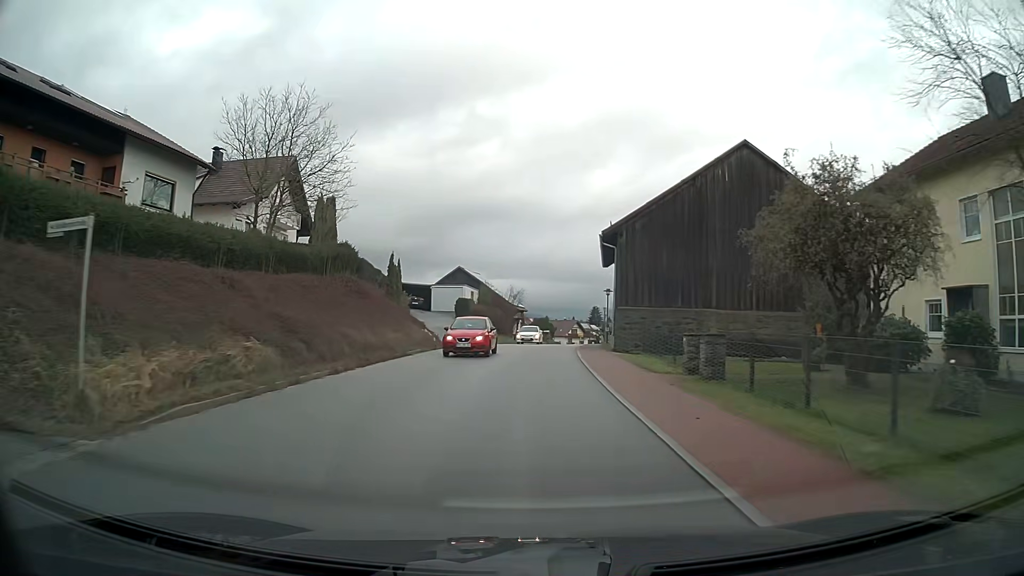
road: tertiary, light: Day
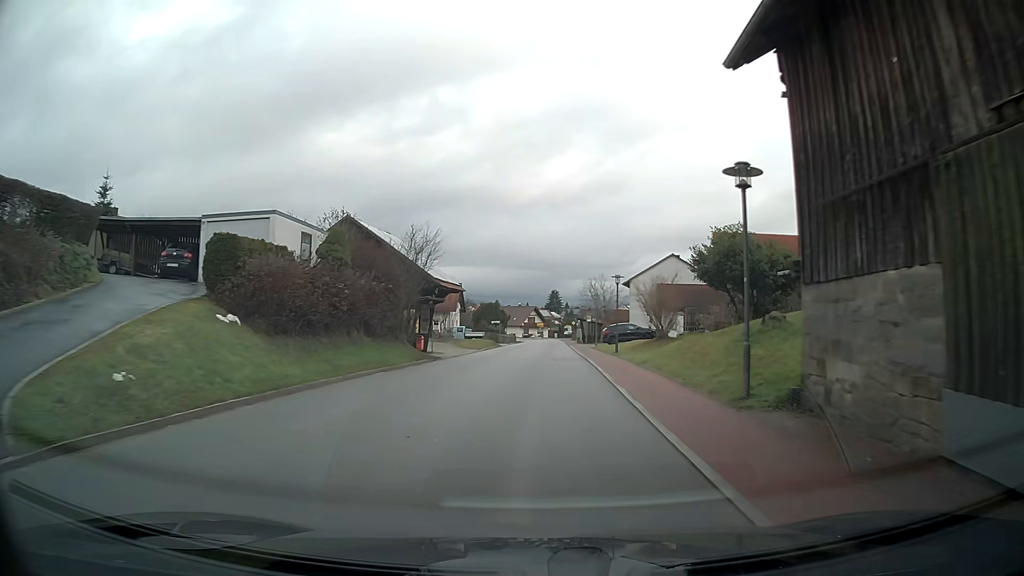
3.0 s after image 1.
(+1.2, +37.0) m; +4°
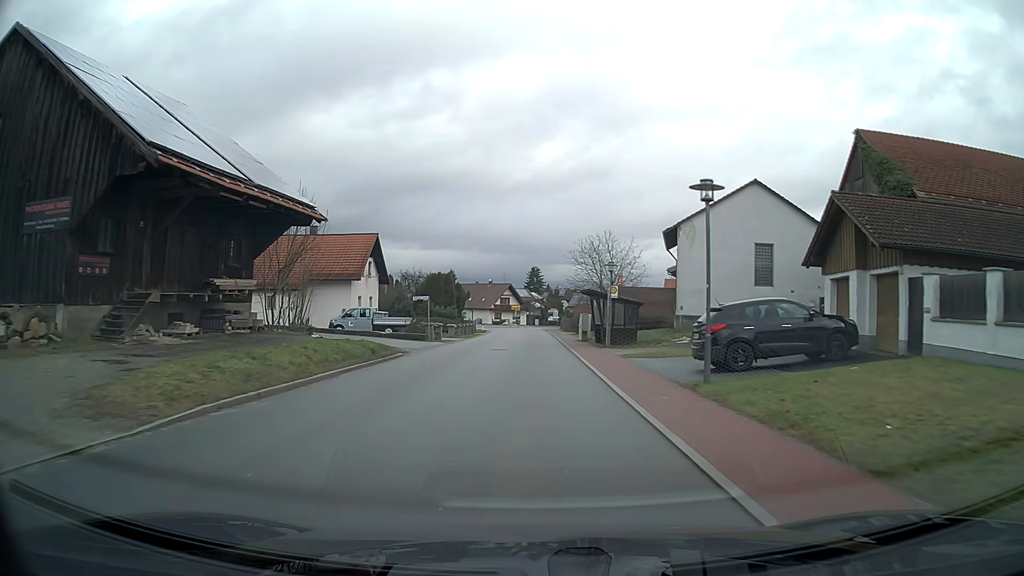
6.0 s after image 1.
(+0.9, +37.2) m; +2°
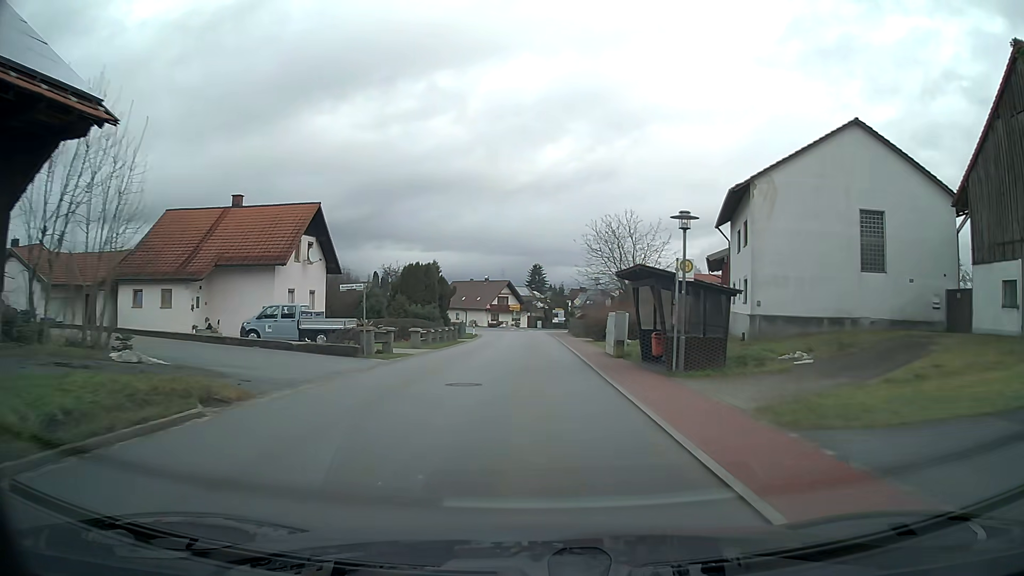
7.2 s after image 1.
(0.0, +14.8) m; 0°
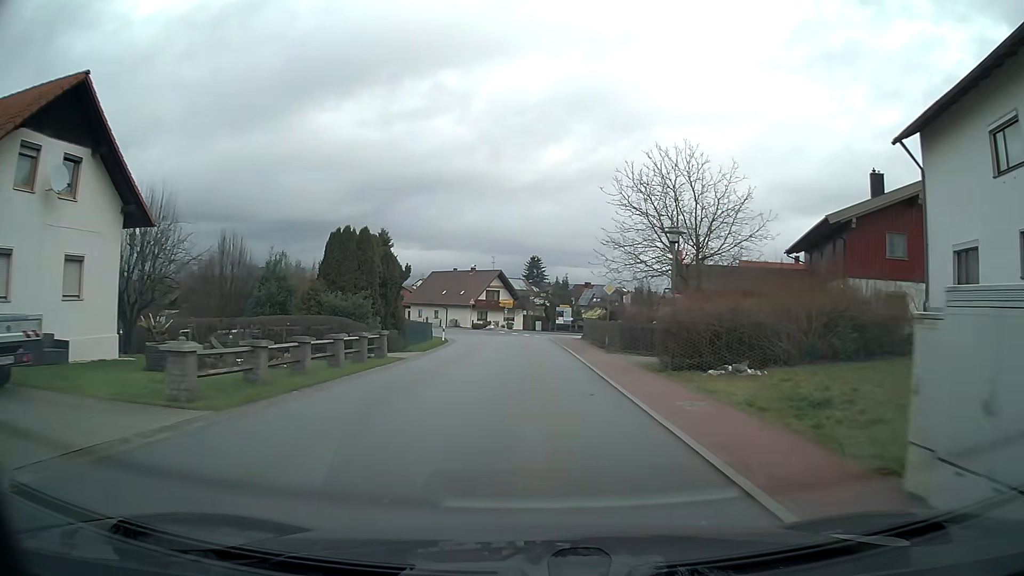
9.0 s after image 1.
(0.0, +22.1) m; 0°
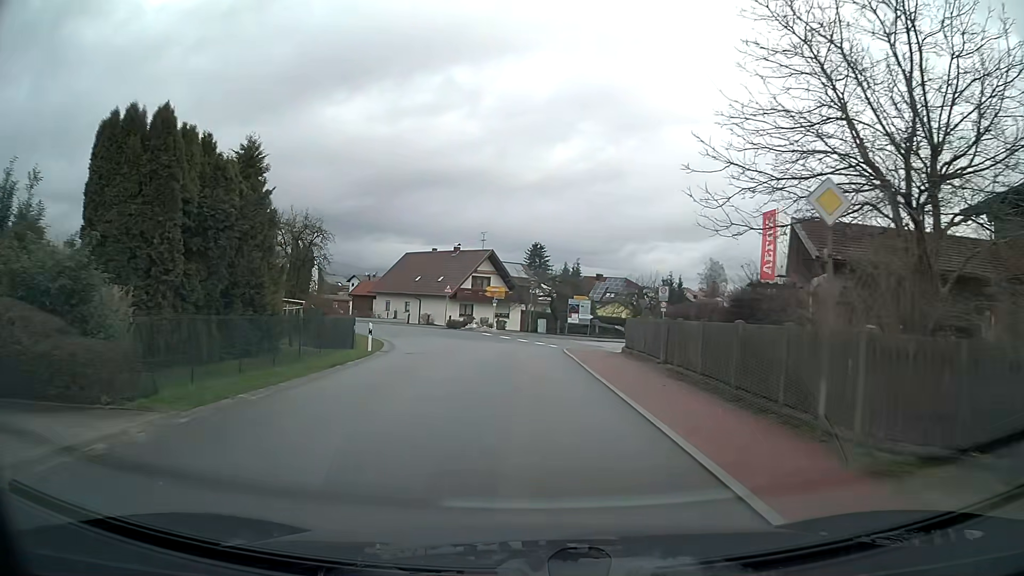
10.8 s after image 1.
(0.0, +21.6) m; 0°
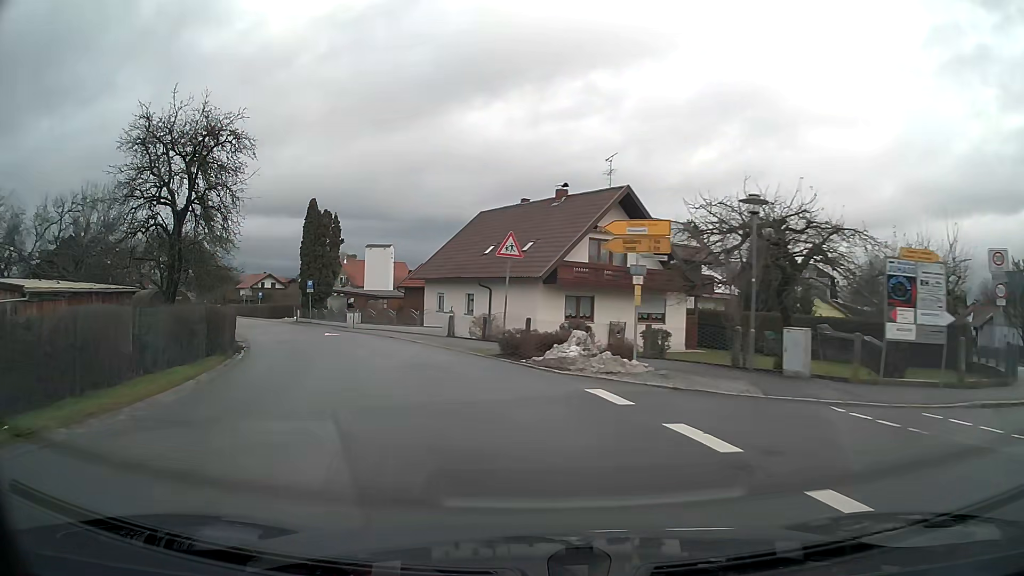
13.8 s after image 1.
(-2.3, +32.9) m; -15°
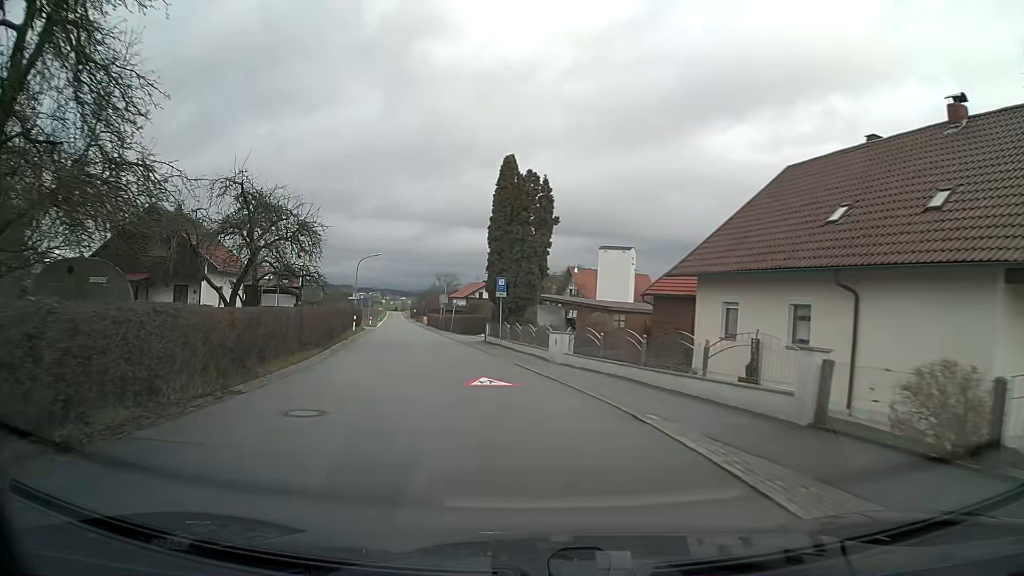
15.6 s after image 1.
(-3.4, +19.4) m; -18°
(-1, +10) (-2, +20) (-3, +30) (-5, +40) (-7, +49) (-9, +59) (-10, +69) (-12, +79) (-14, +89) (-16, +99) m
